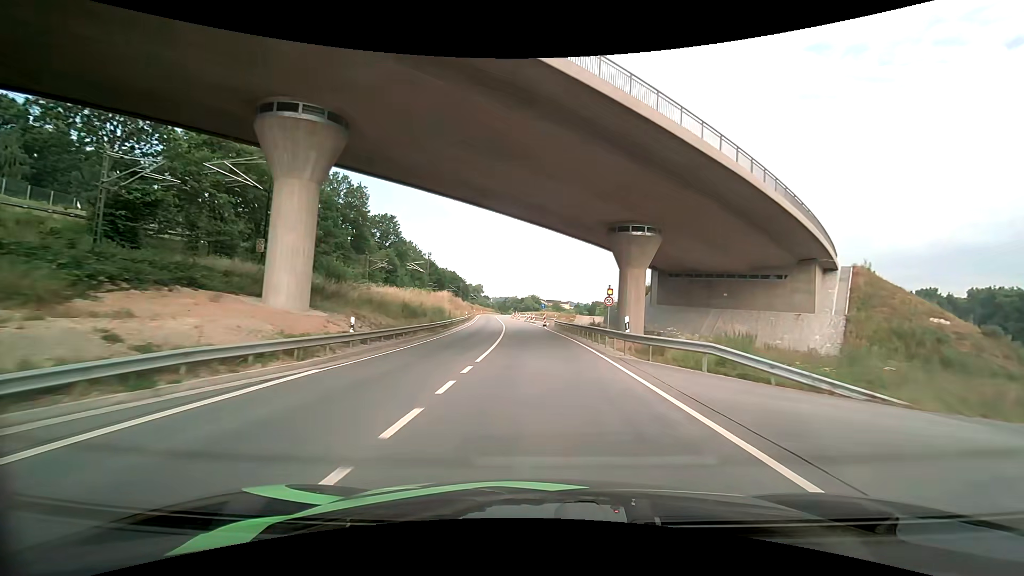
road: primary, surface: asphalt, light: Day
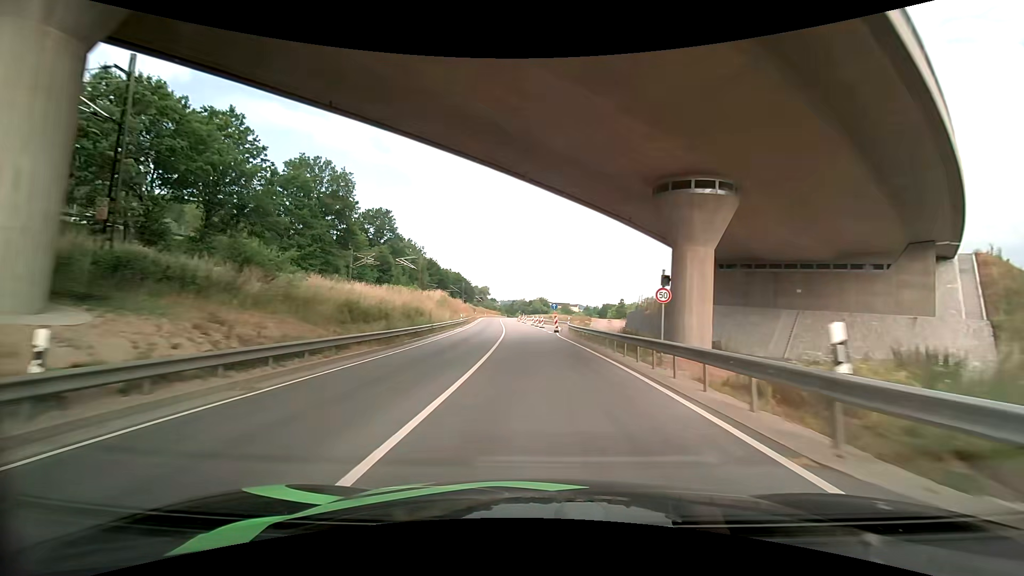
(-0.1, +11.8) m; -1°
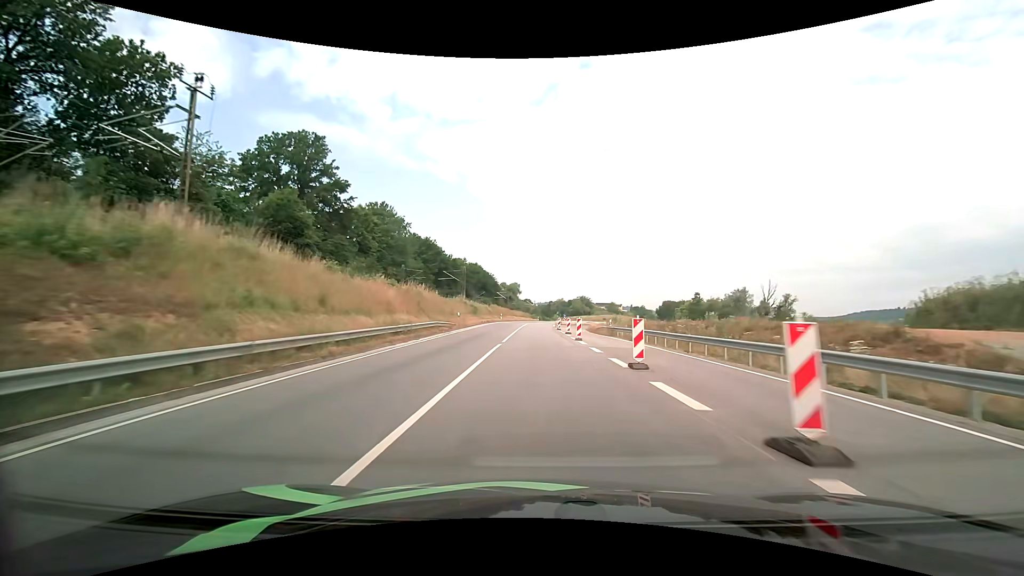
(-2.1, +57.5) m; -5°
(0, +10) (0, +20) (0, +30) (-1, +40) (-1, +50) (-1, +60) (0, +70) (0, +80) (+2, +90) (+4, +100) m
